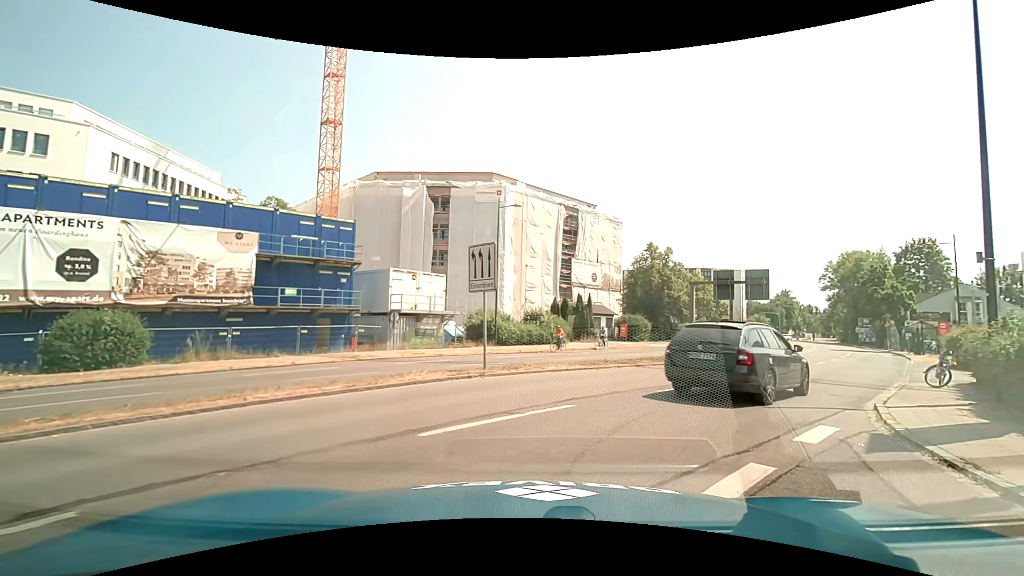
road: trunk_link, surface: asphalt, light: Day
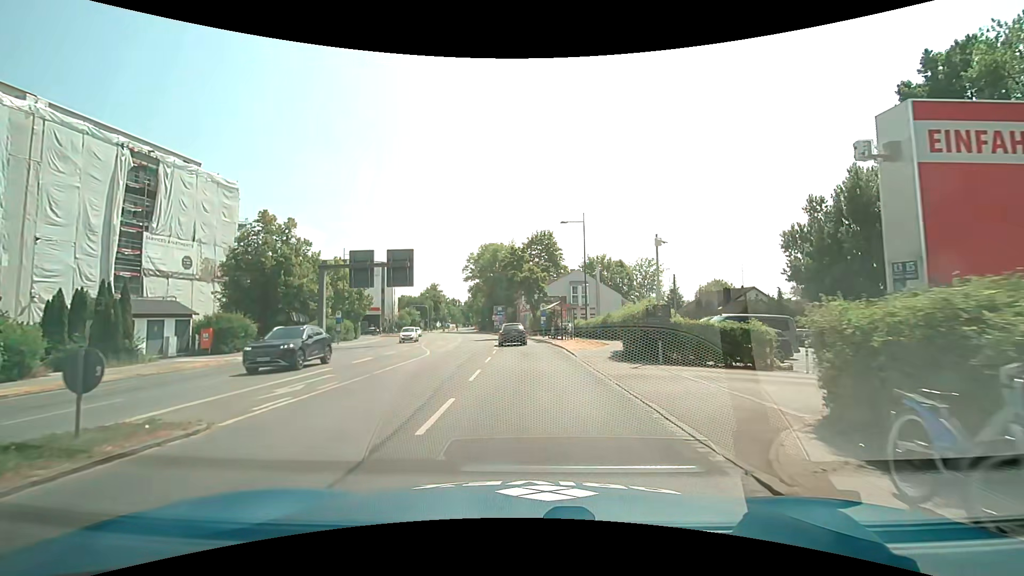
(+6.3, +14.8) m; +37°
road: secondary
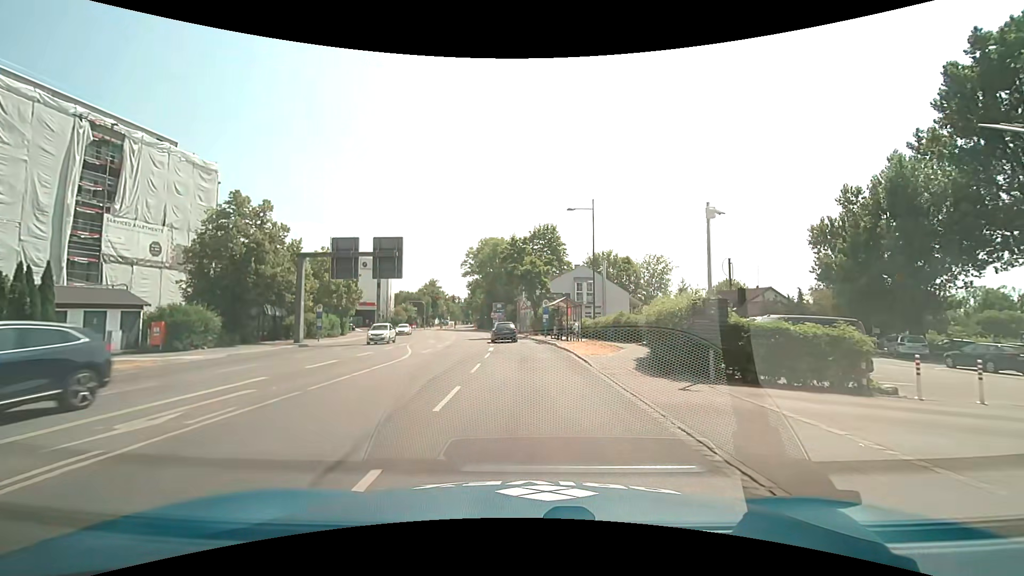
(0.0, +4.8) m; -1°
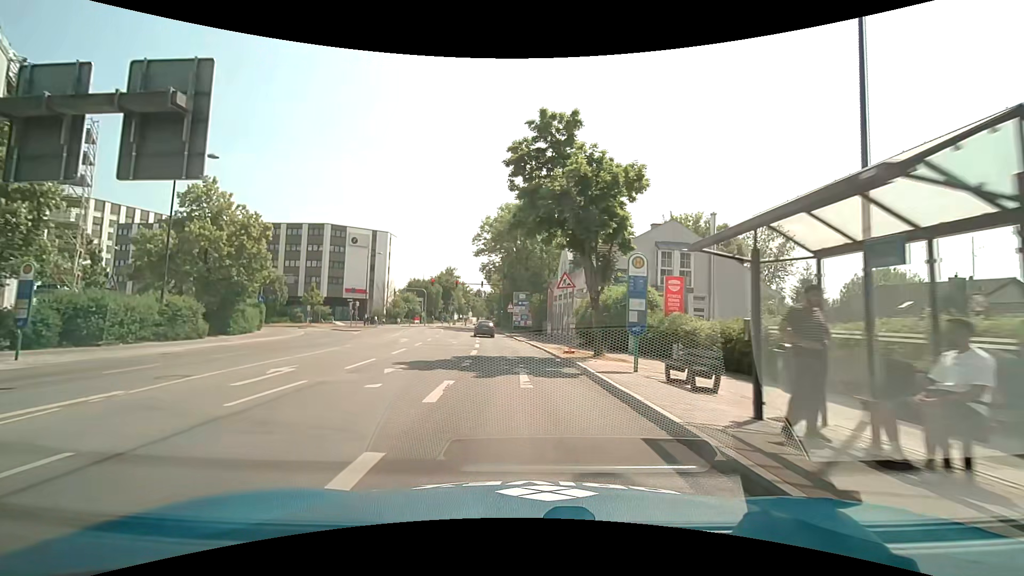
(-0.2, +29.0) m; -3°
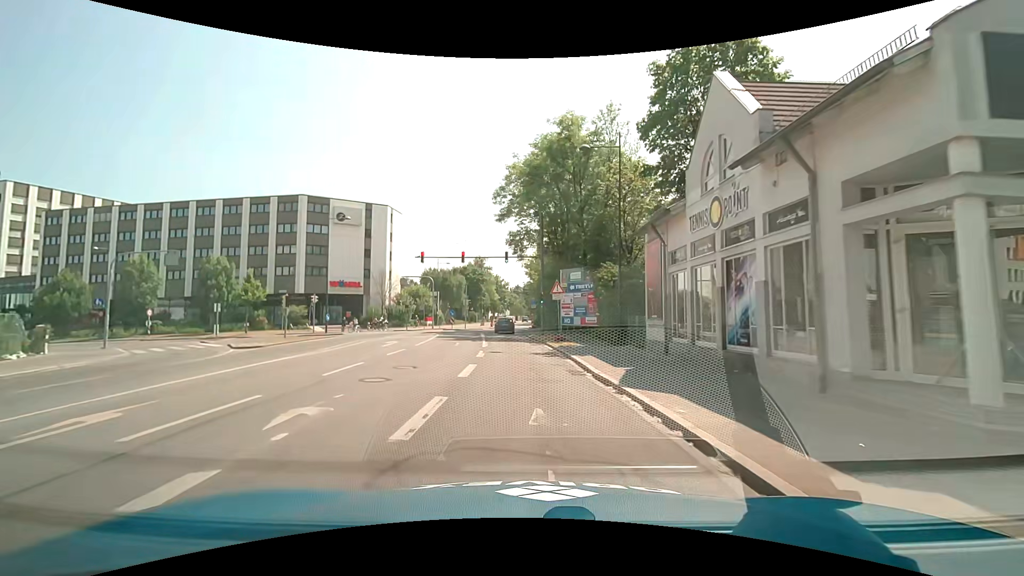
(-1.2, +26.9) m; -5°
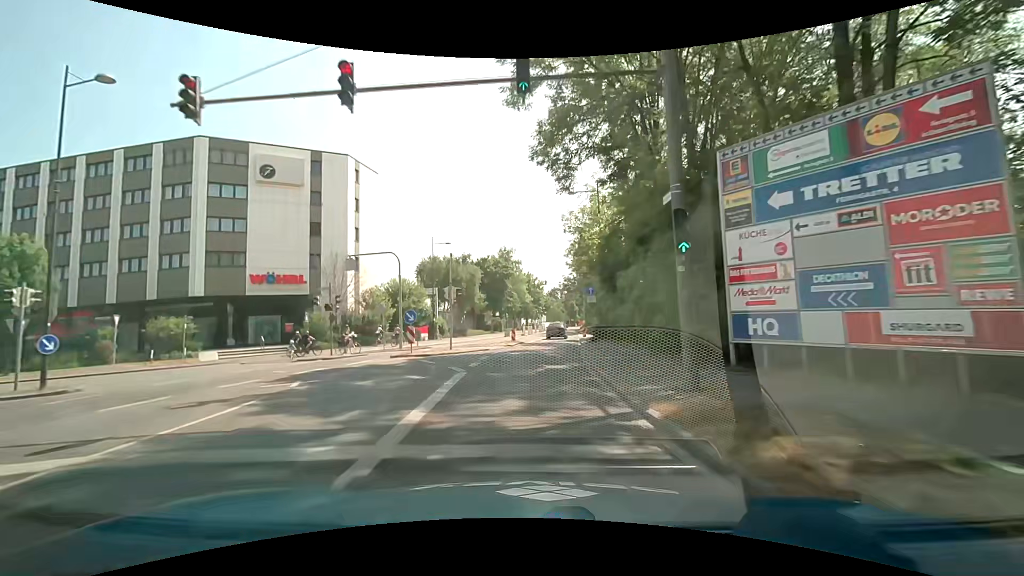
(-0.9, +29.2) m; -4°
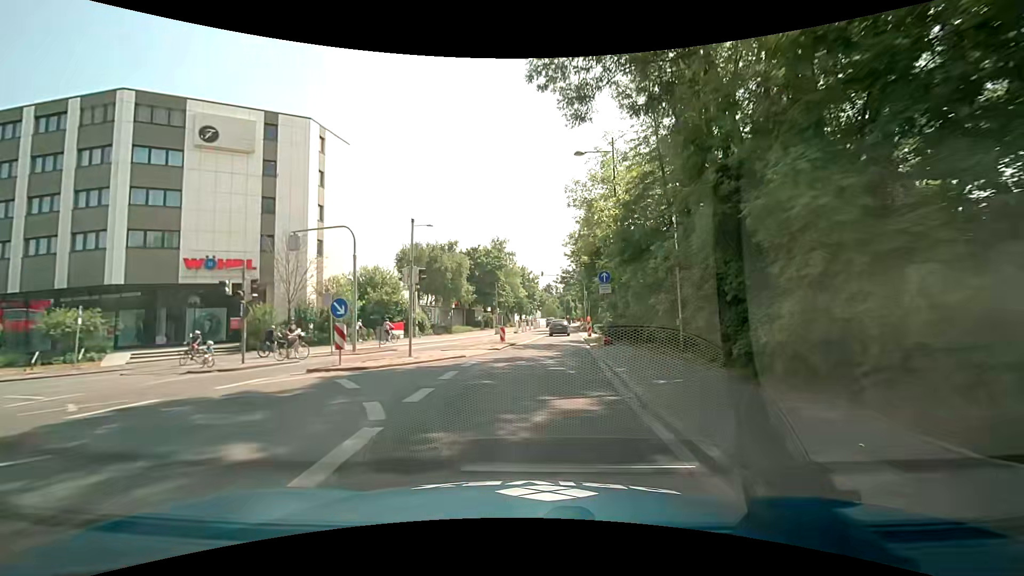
(0.0, +7.5) m; +1°
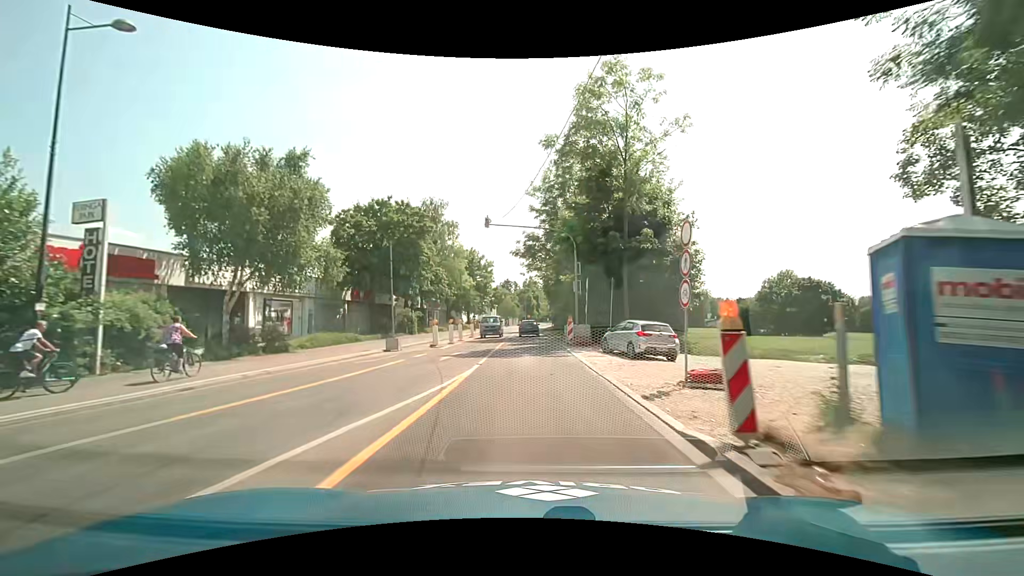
(+1.5, +30.8) m; +5°
(0, +10) (0, +20) (0, +30) (0, +40) (0, +50) (0, +60) (0, +70) (0, +80) (+1, +90) (+2, +100) m
